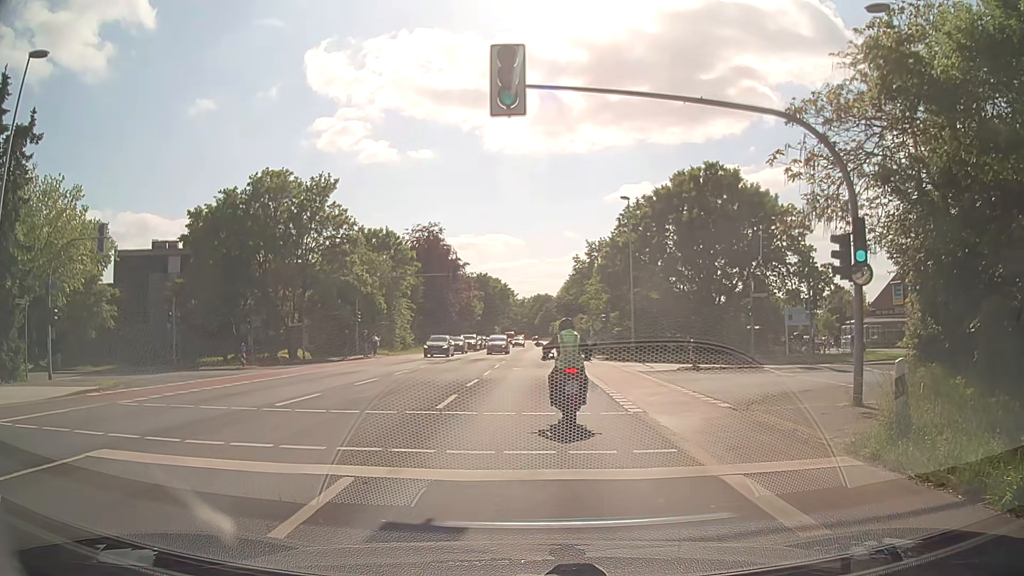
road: secondary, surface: asphalt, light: Day
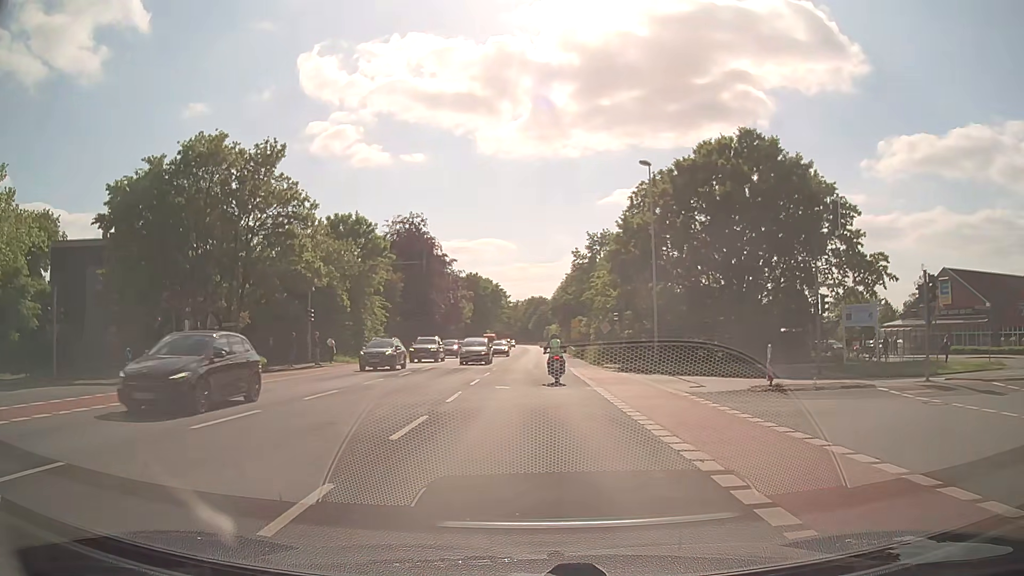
(+0.2, +10.3) m; +1°
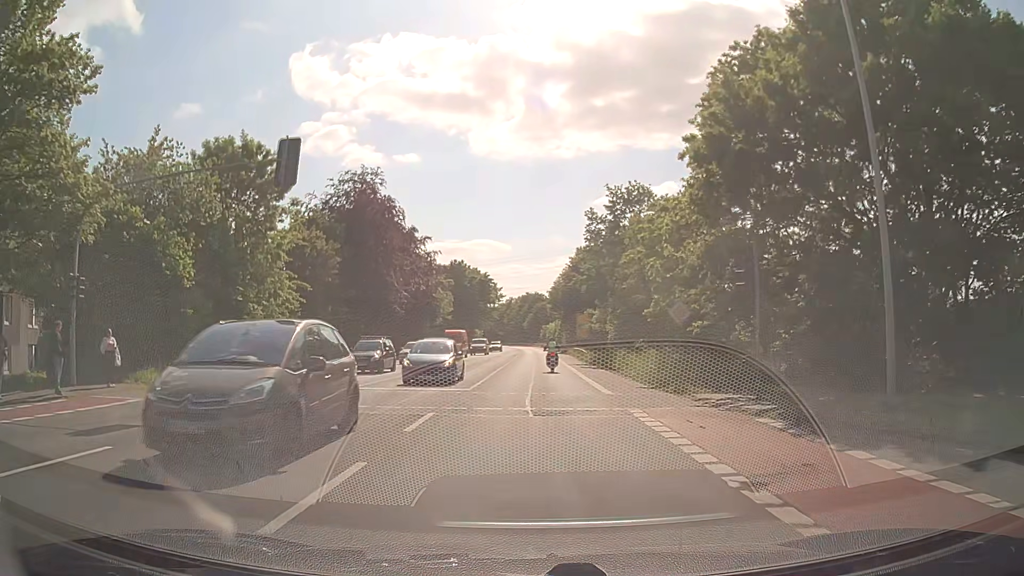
(-0.1, +23.4) m; +1°
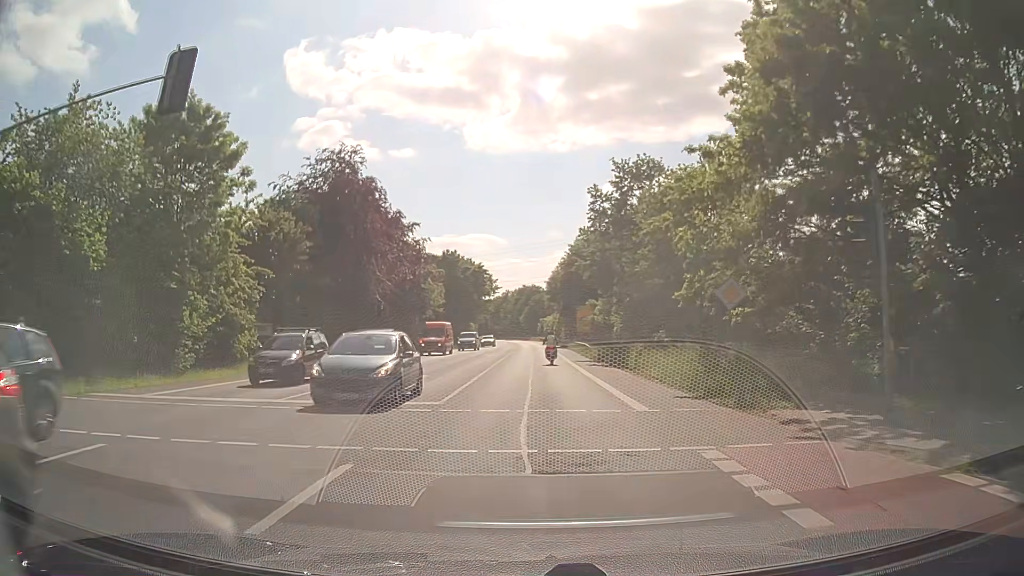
(0.0, +6.1) m; 0°
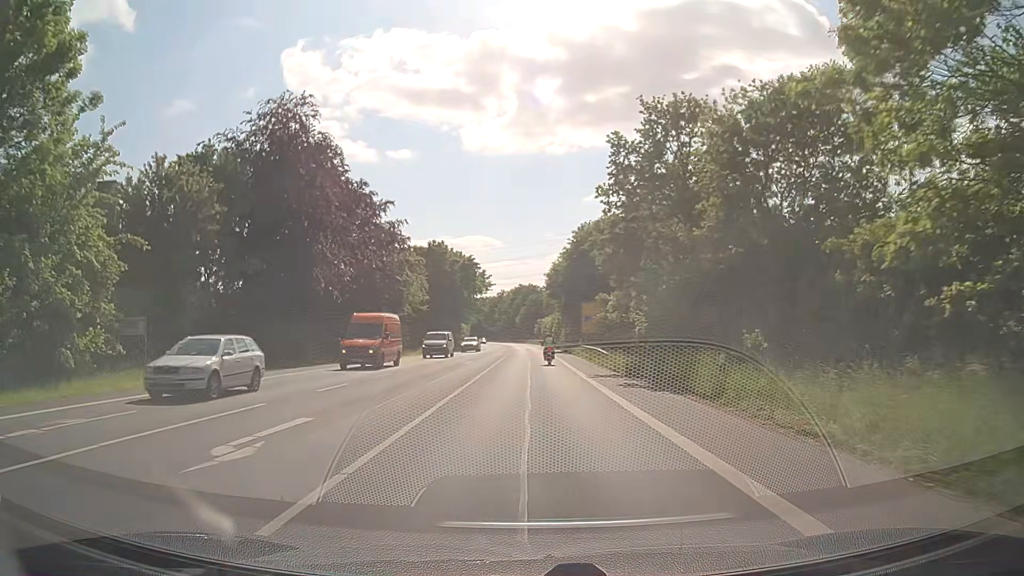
(0.0, +13.1) m; +1°
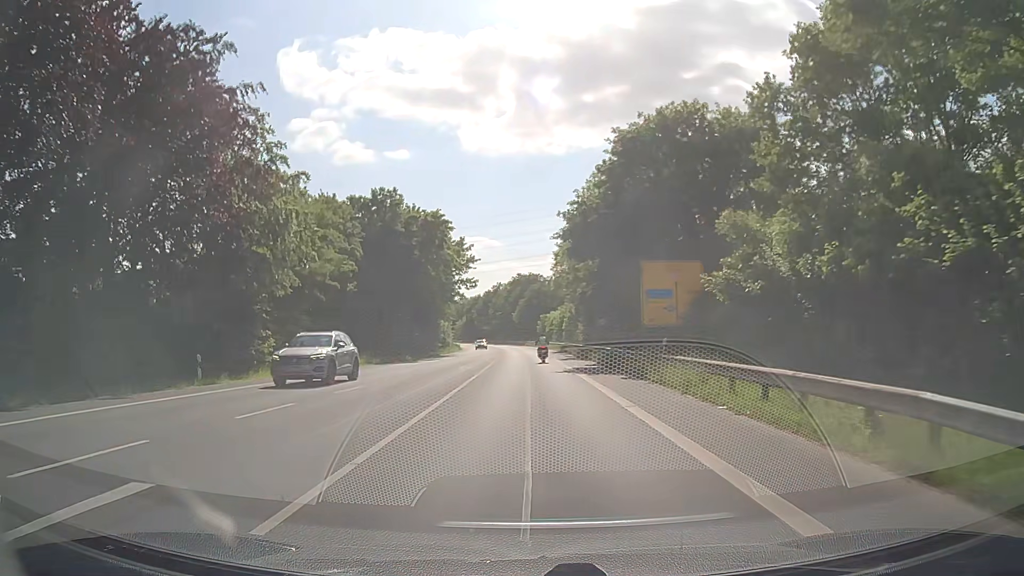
(-0.1, +36.3) m; 0°
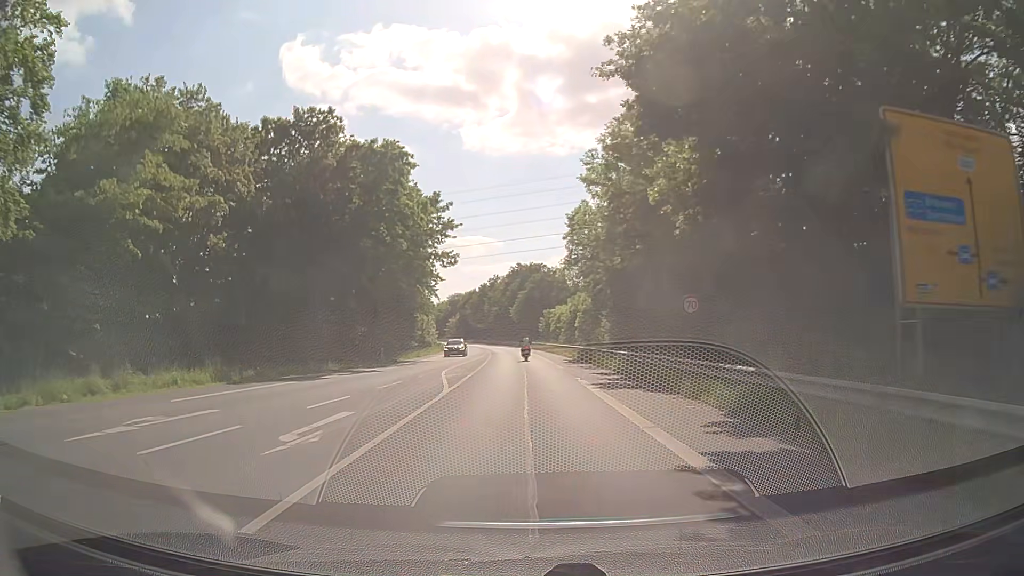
(0.0, +23.1) m; 0°
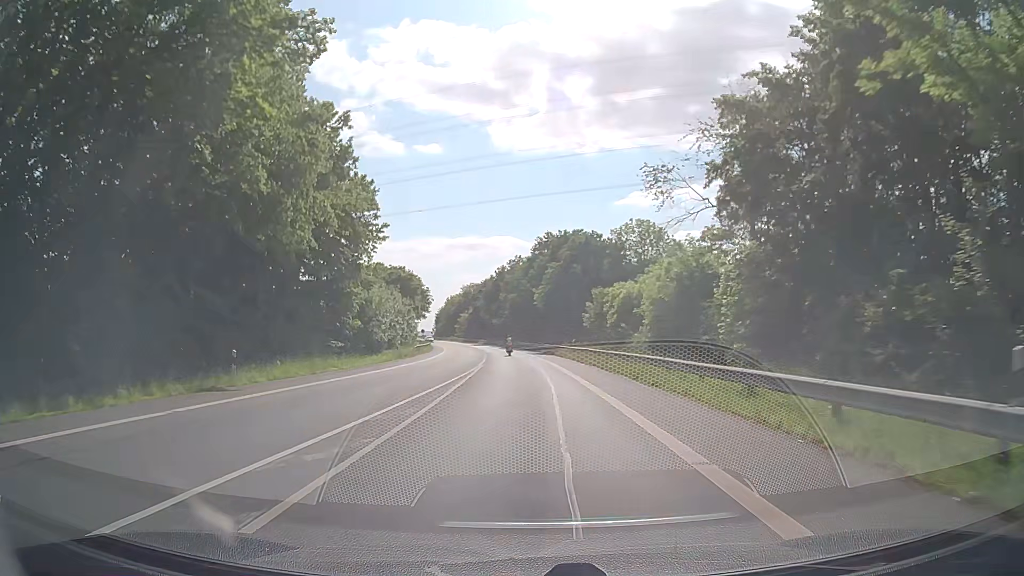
(-0.5, +42.9) m; -2°
(0, +10) (0, +20) (0, +30) (-1, +40) (-1, +50) (-2, +60) (-3, +70) (-4, +80) (-5, +90) (-6, +100) m
